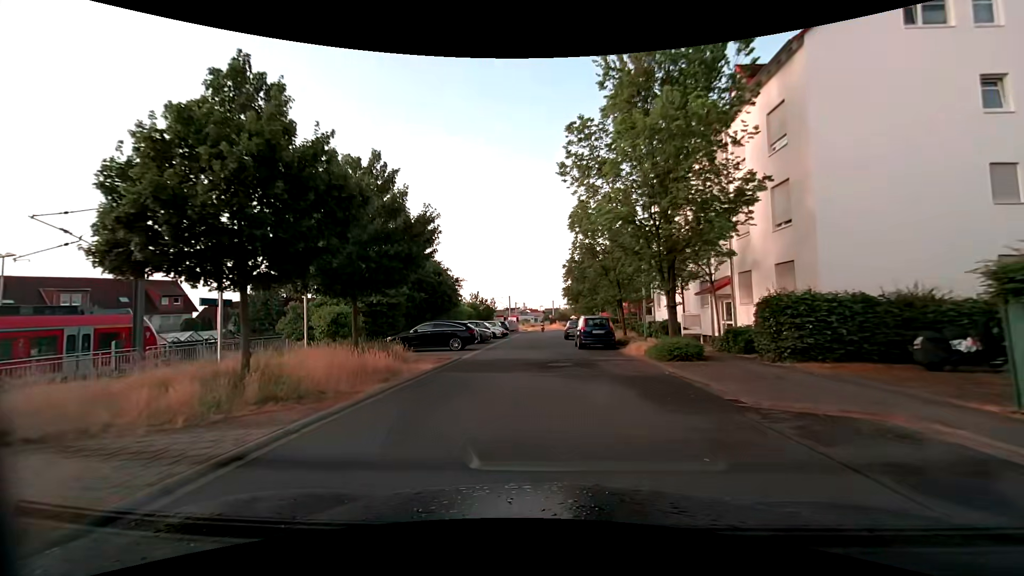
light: Day
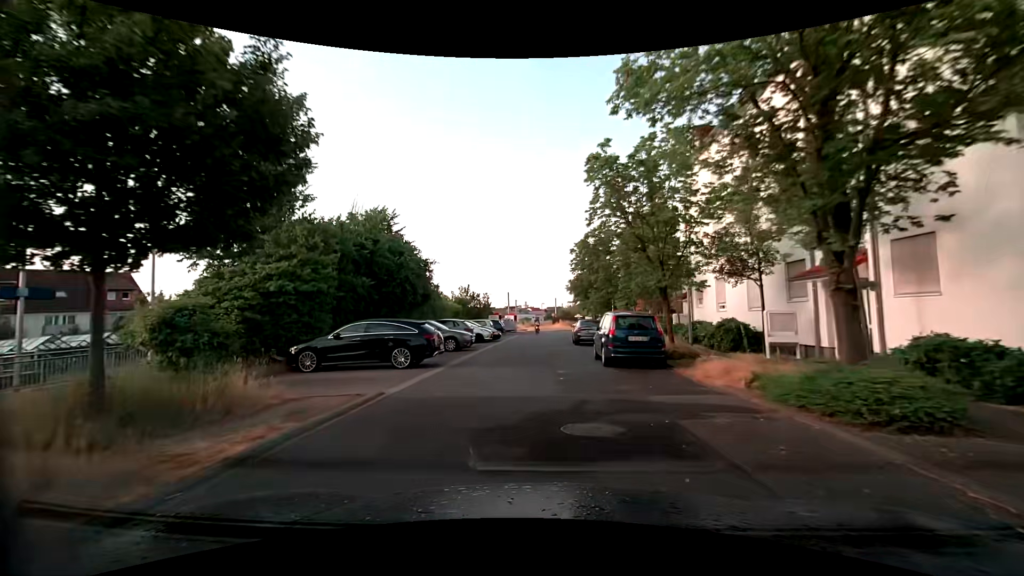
(-0.1, +9.3) m; 0°
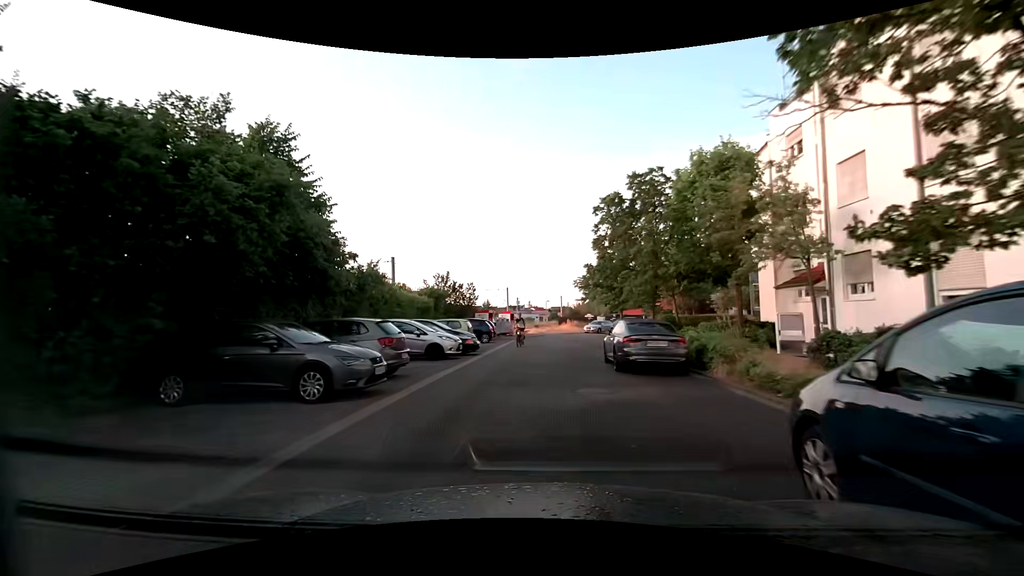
(-0.2, +13.6) m; -2°
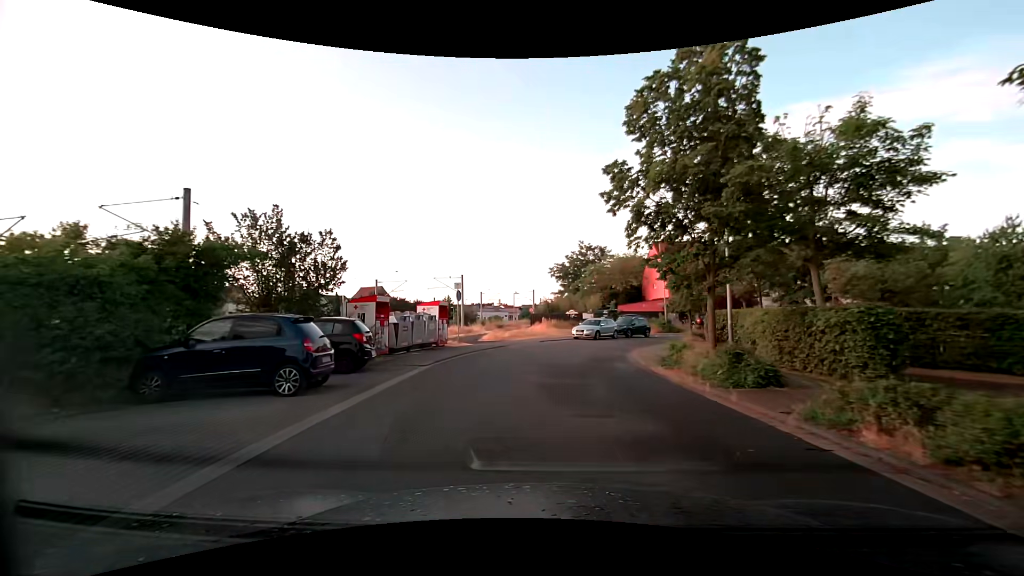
(+0.8, +21.9) m; +4°
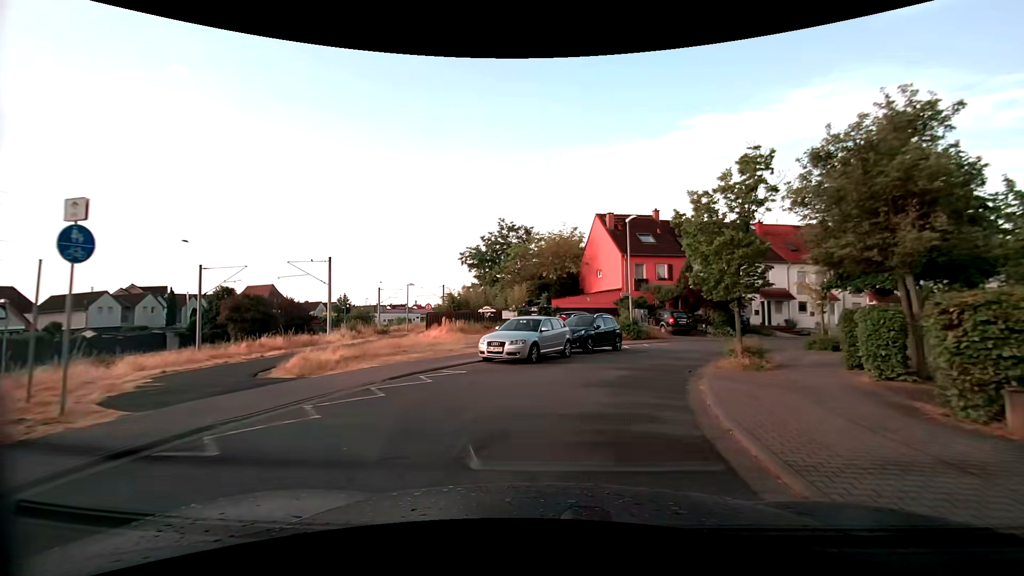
(+1.1, +18.5) m; +10°
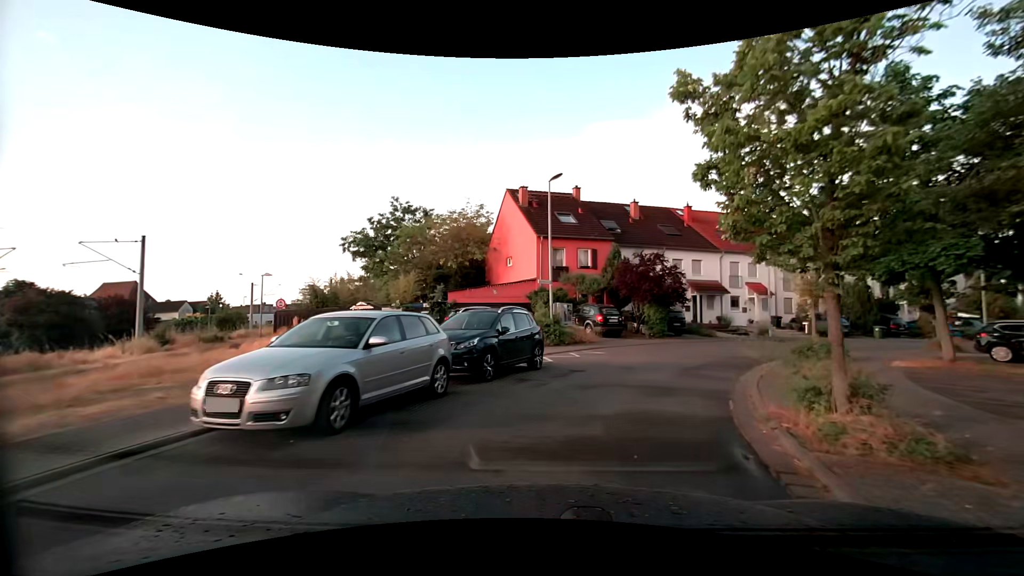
(+0.6, +9.1) m; +9°
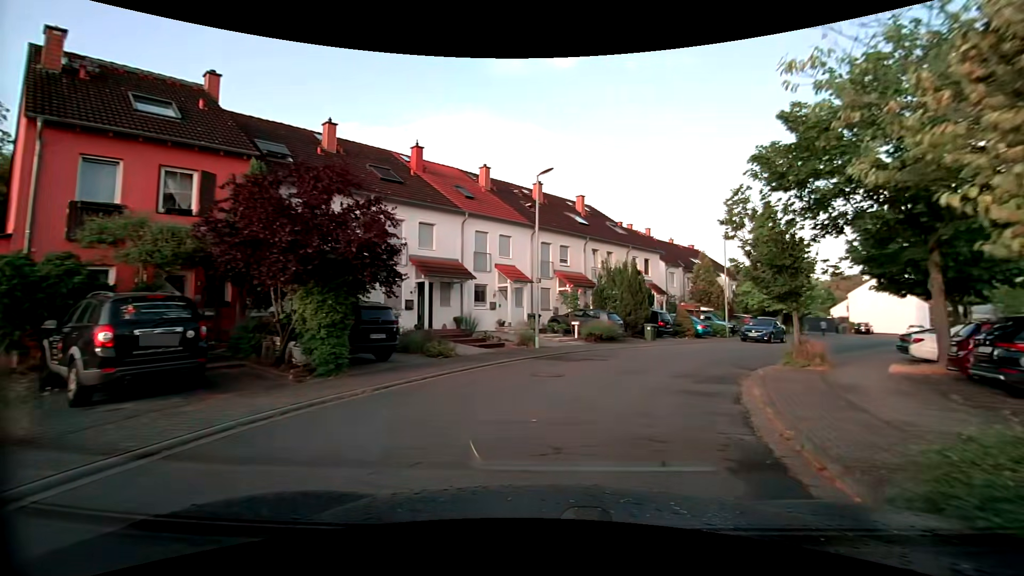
(+4.5, +16.9) m; +30°
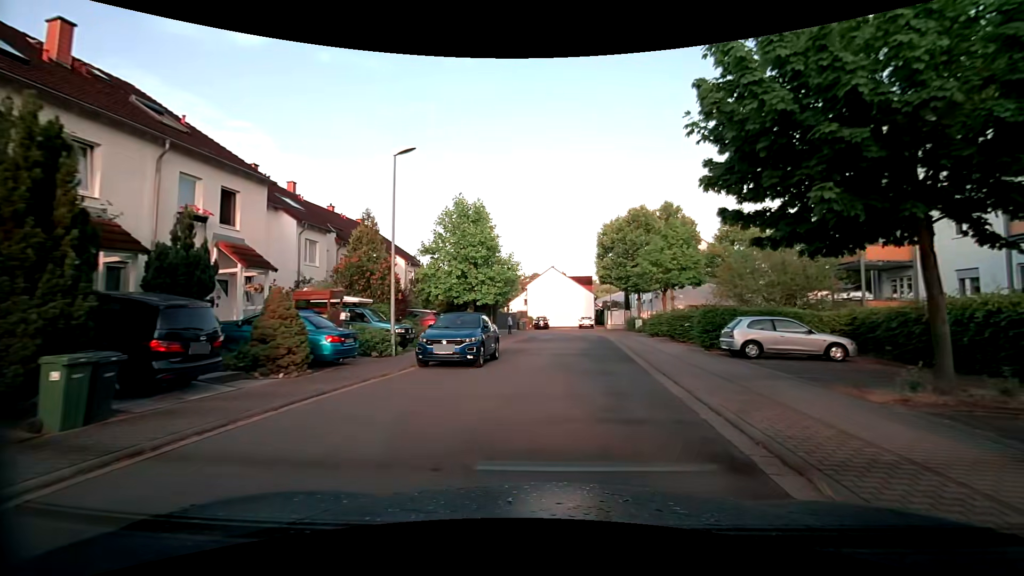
(+6.2, +19.8) m; +34°
(+1, +10) (+2, +20) (+3, +30) (+3, +40) (+1, +49) (-5, +57) (-14, +62) (-22, +68) (-30, +74) (-32, +83) m
